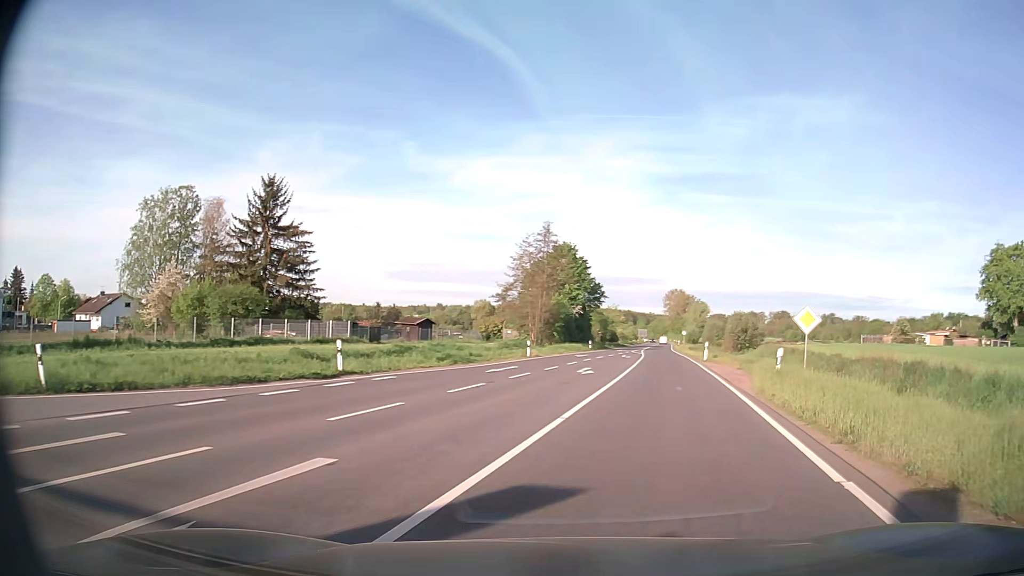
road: secondary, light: Day
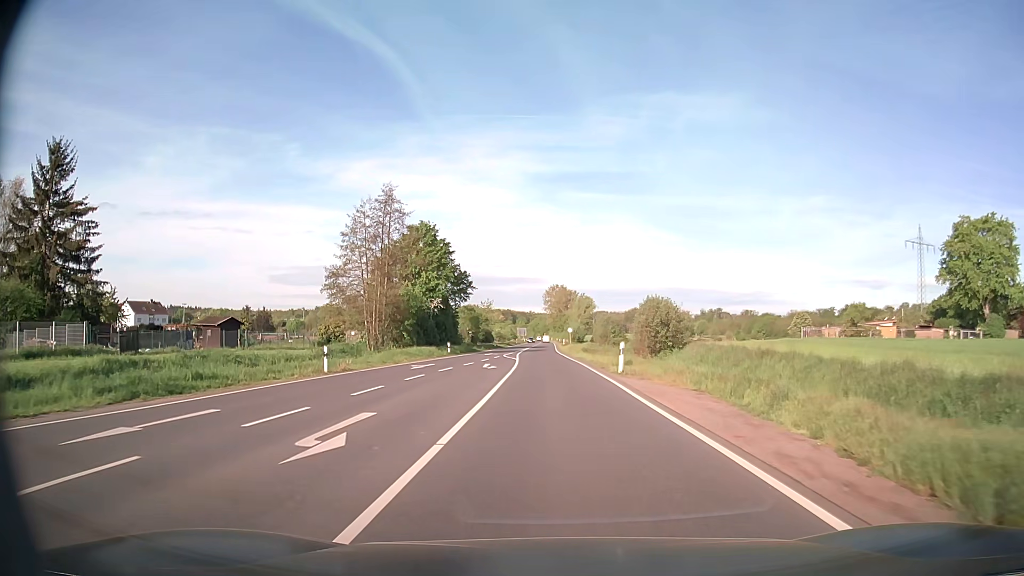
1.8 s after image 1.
(+2.6, +18.0) m; +11°
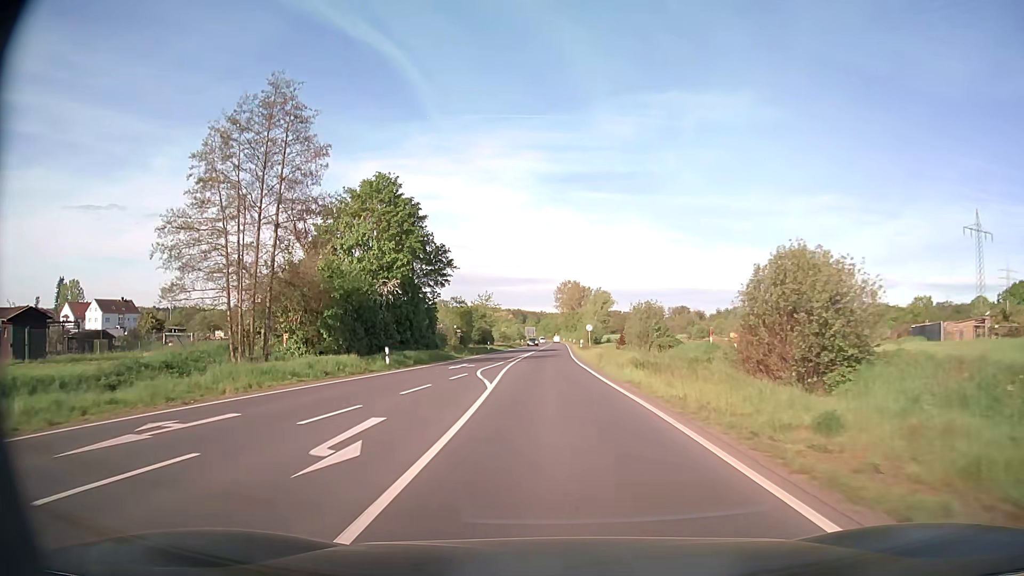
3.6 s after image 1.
(-0.2, +24.0) m; -1°
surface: asphalt
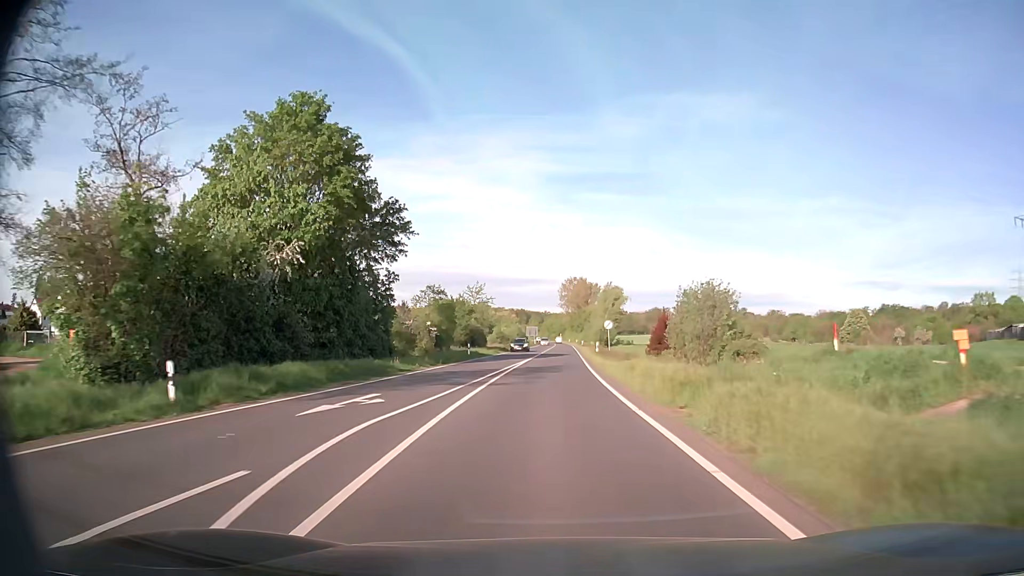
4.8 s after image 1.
(-0.1, +19.3) m; -1°
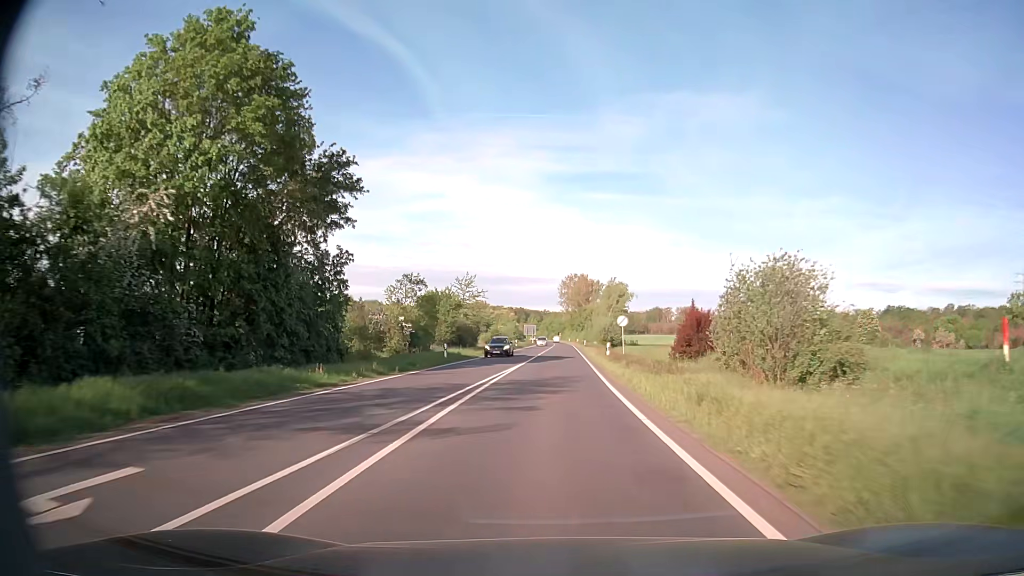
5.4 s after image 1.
(0.0, +10.5) m; 0°
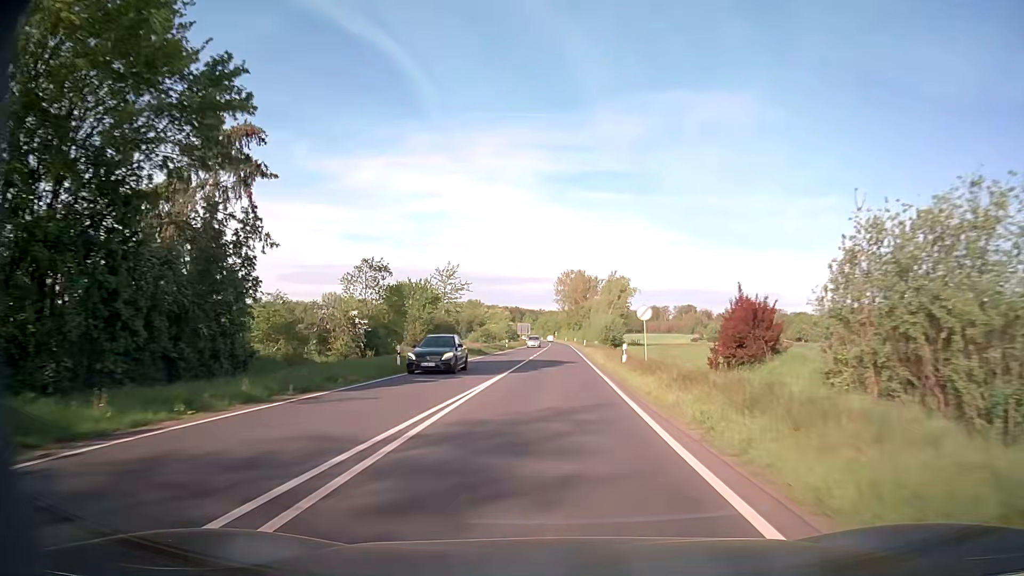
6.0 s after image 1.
(0.0, +11.1) m; 0°
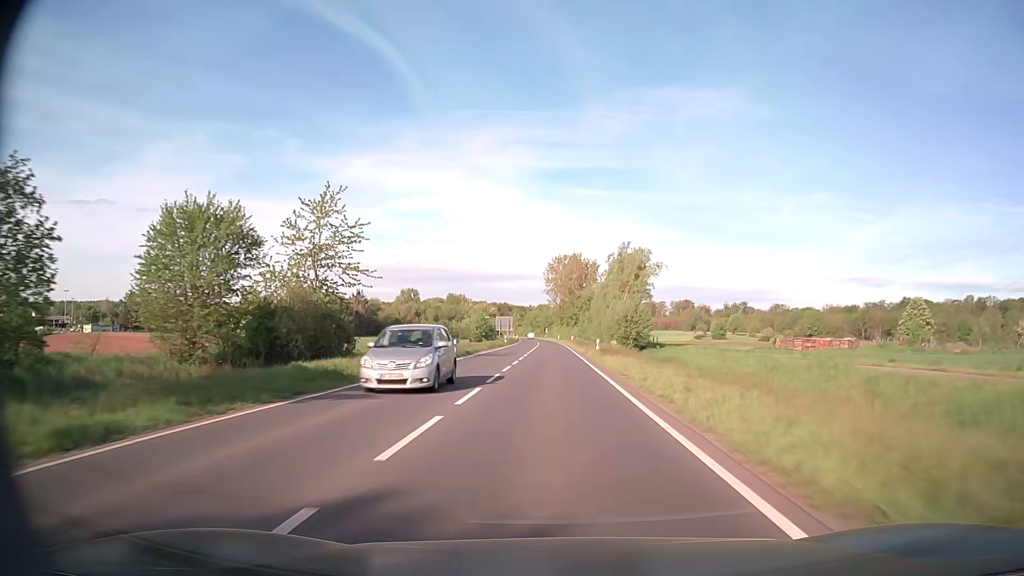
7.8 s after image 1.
(+0.3, +36.2) m; +1°
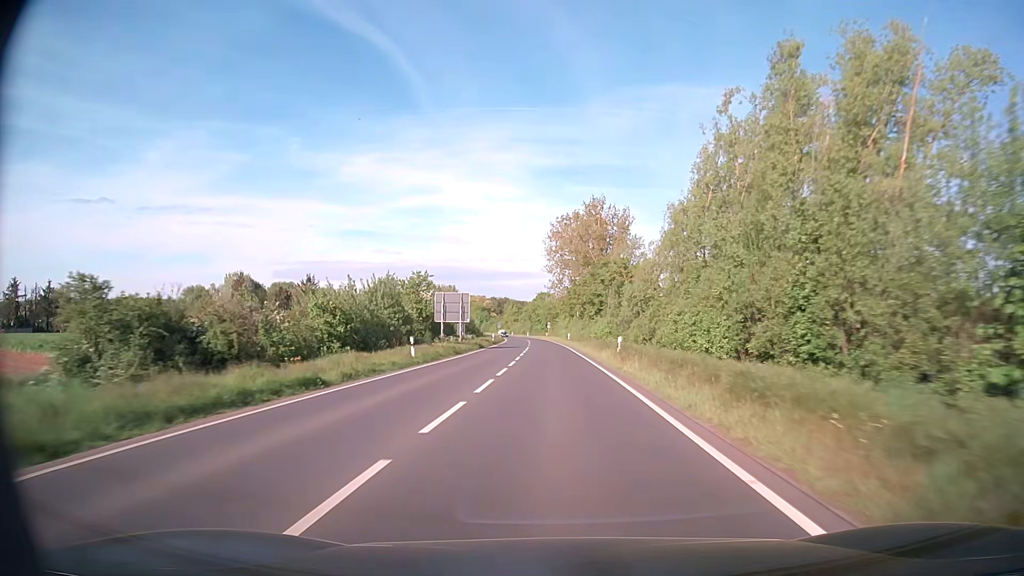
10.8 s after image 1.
(0.0, +64.1) m; 0°
(0, +10) (0, +20) (0, +30) (0, +40) (0, +50) (-1, +60) (-1, +70) (-1, +80) (-2, +90) (-2, +100) m
